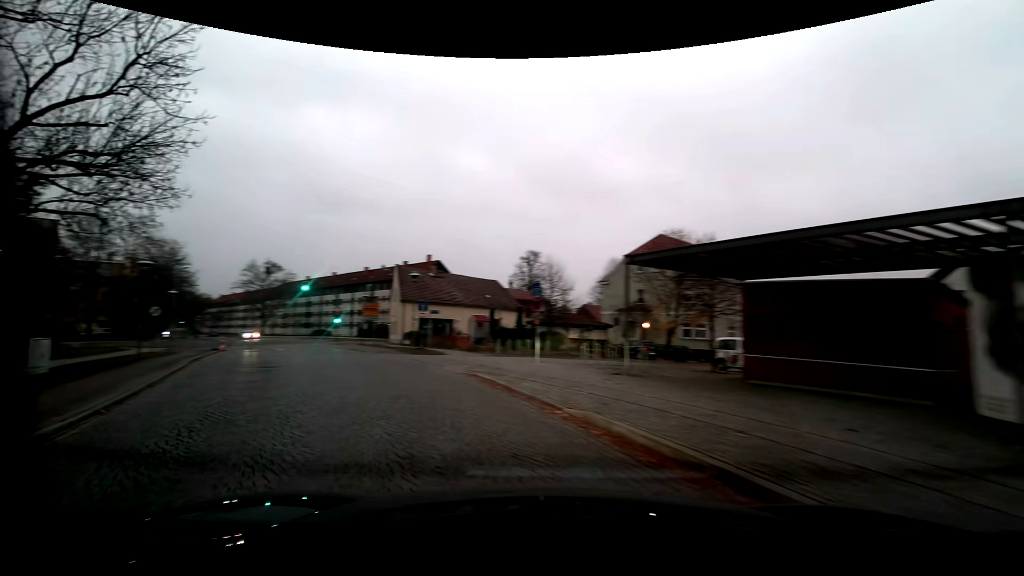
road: service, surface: paving_stones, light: Dusk
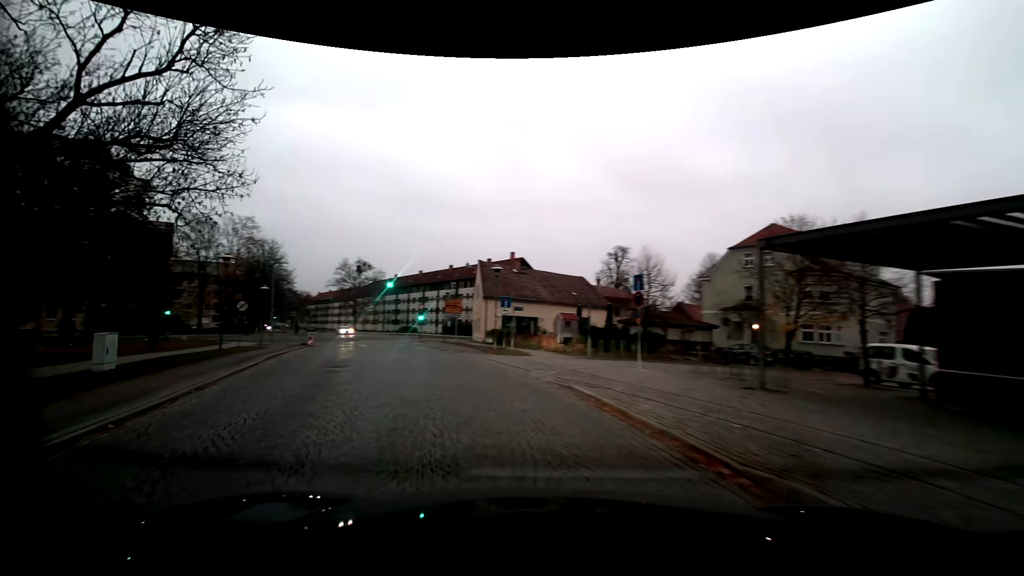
(-0.3, +3.0) m; -9°
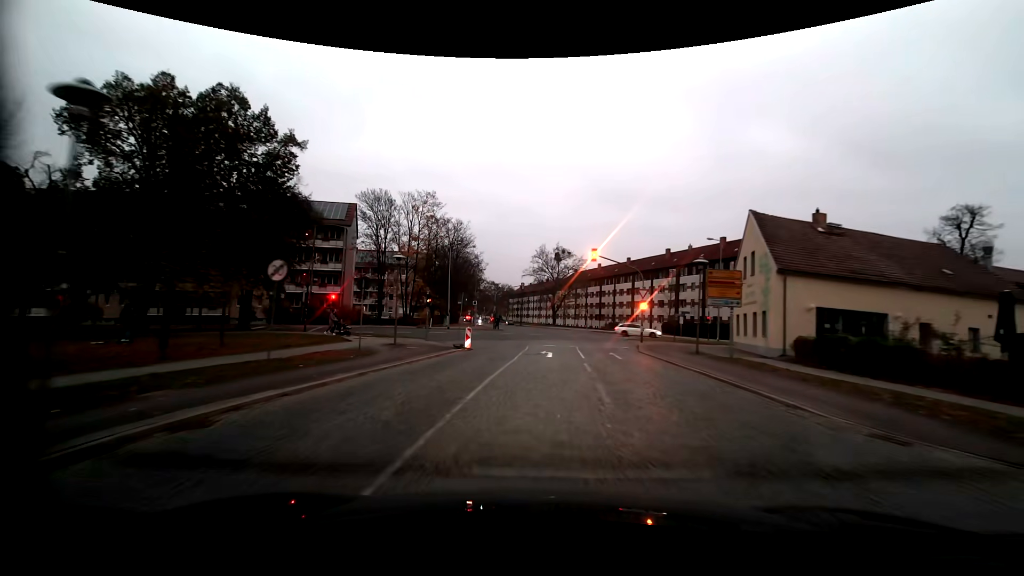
(-5.5, +20.2) m; -22°
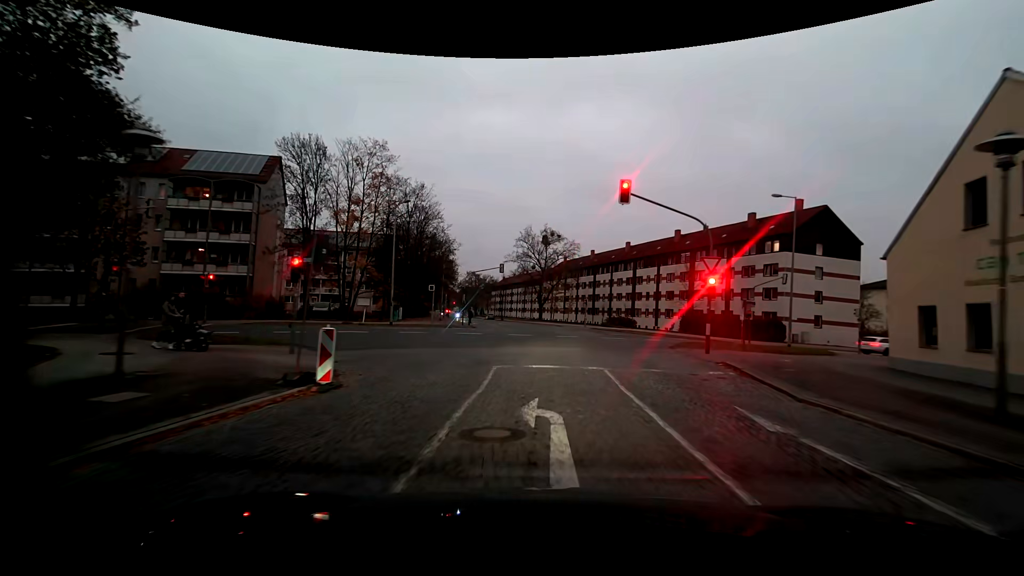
(-0.1, +16.6) m; +1°
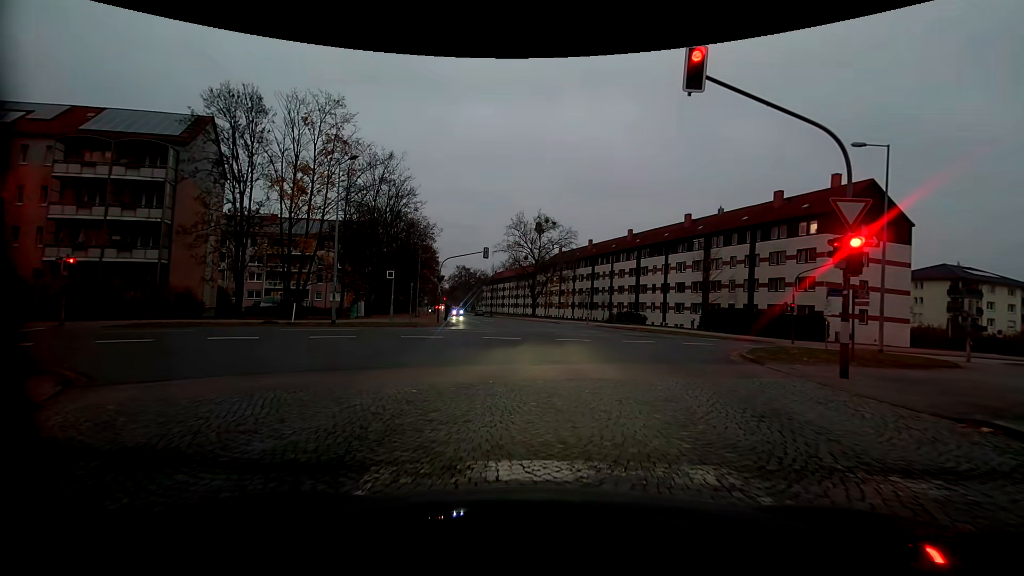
(+0.1, +8.8) m; +1°
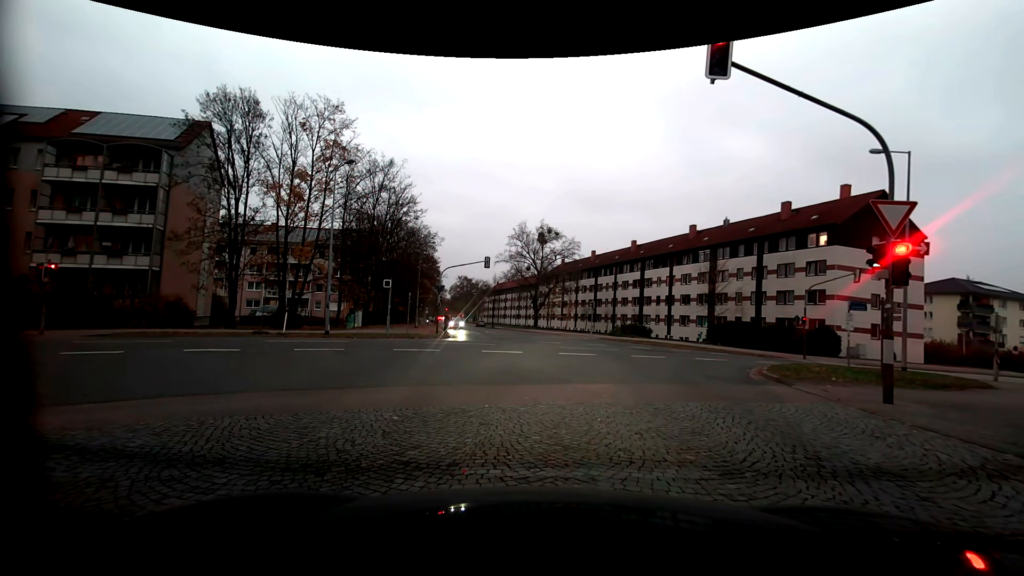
(0.0, +1.1) m; 0°
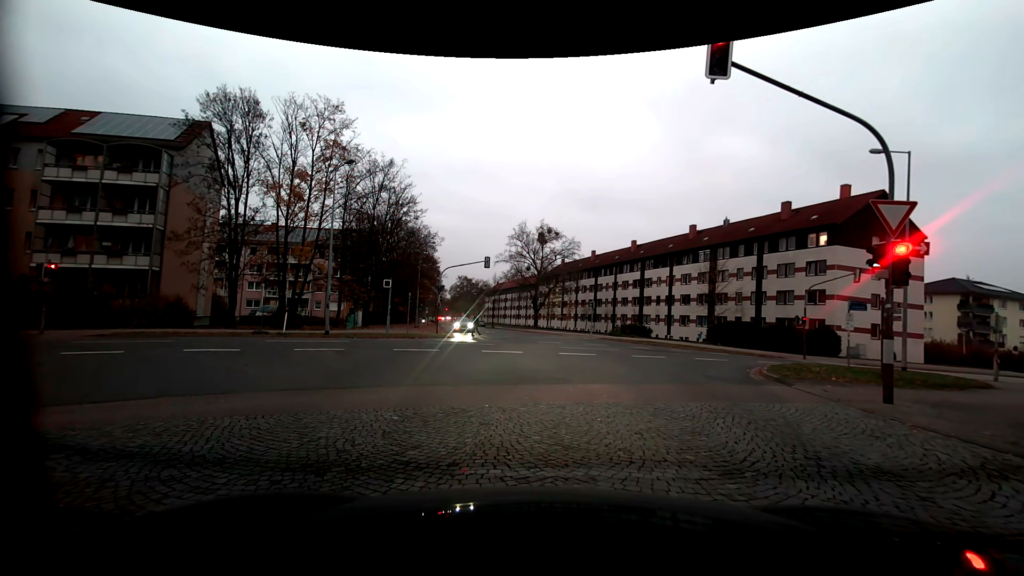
(0.0, 0.0) m; 0°
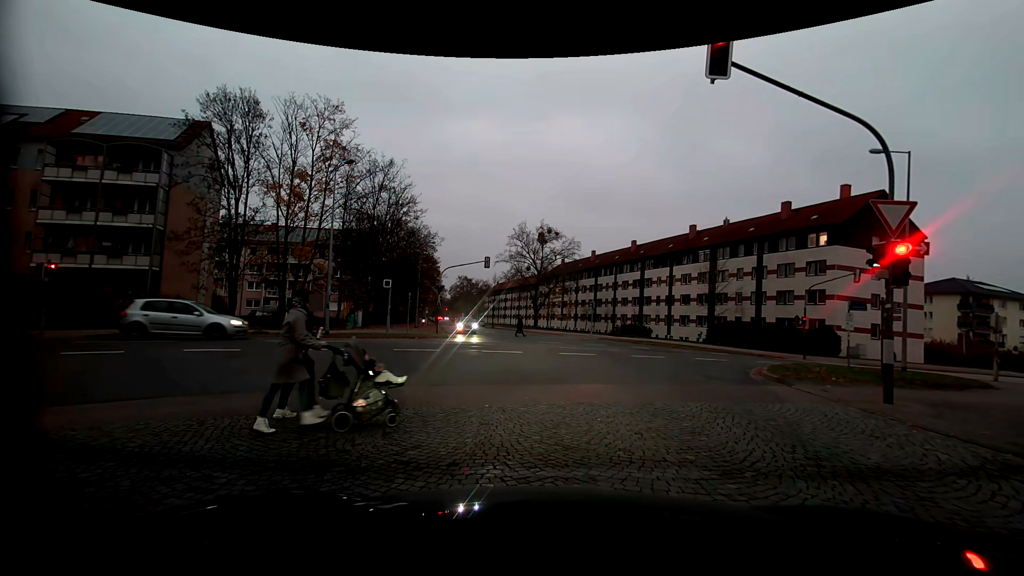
(0.0, 0.0) m; 0°
